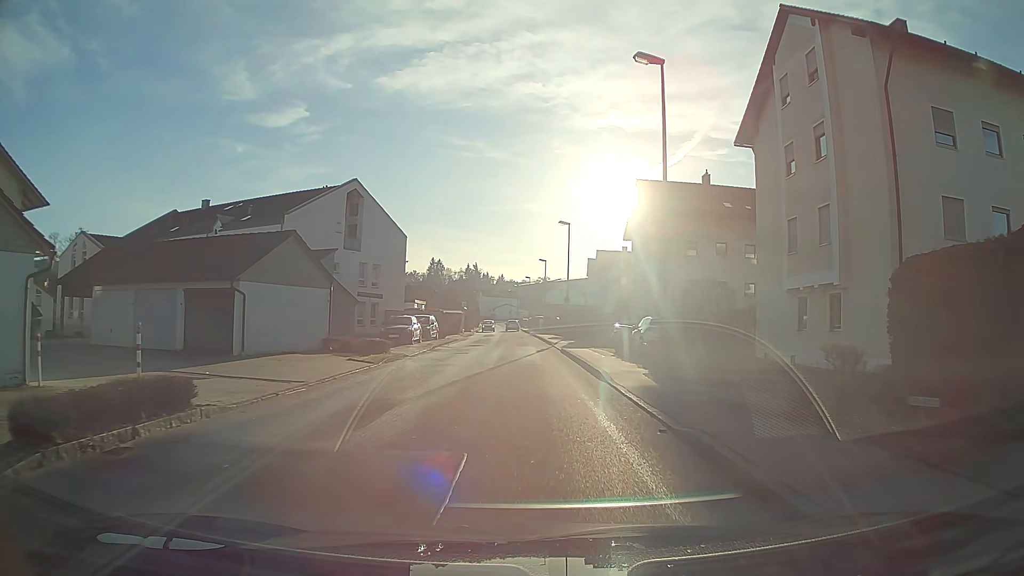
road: unclassified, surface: asphalt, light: Day
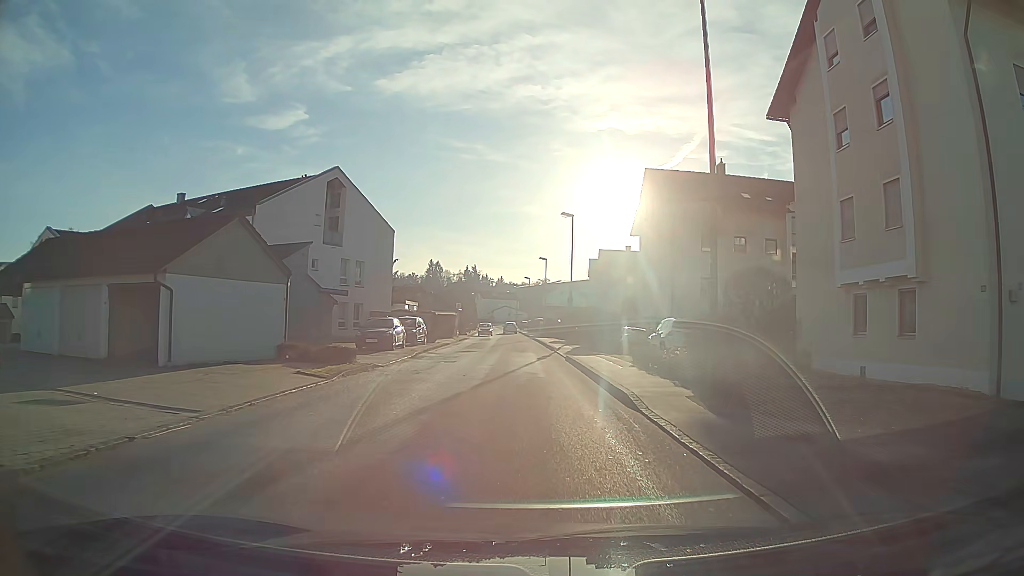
(0.0, +4.7) m; 0°
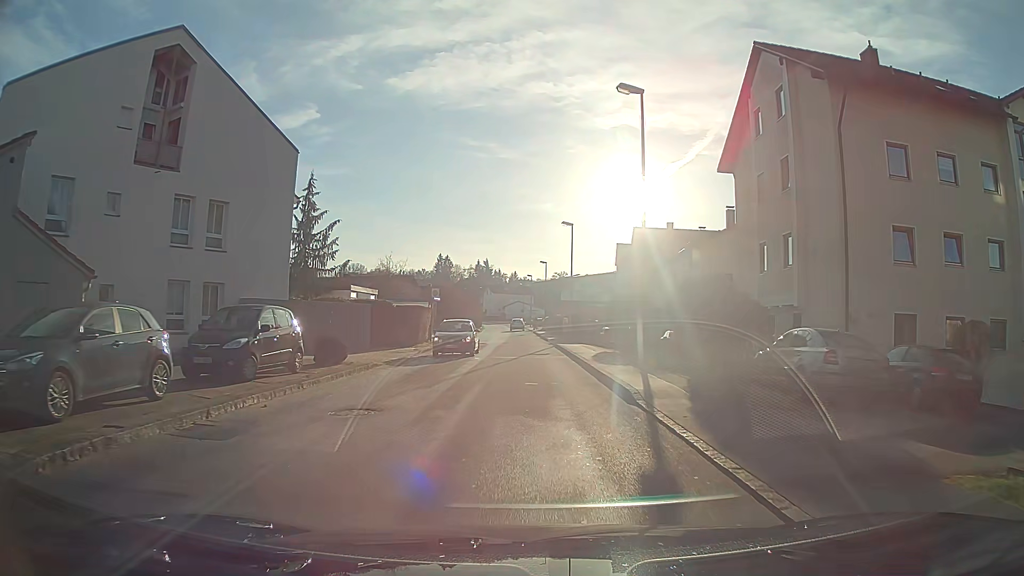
(-0.2, +23.1) m; -1°
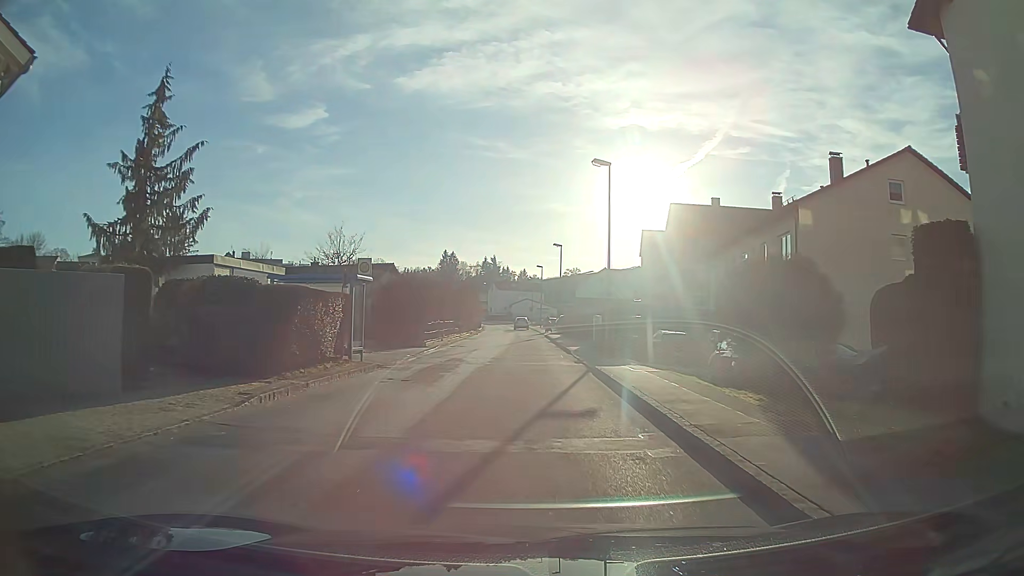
(-0.1, +18.2) m; -1°
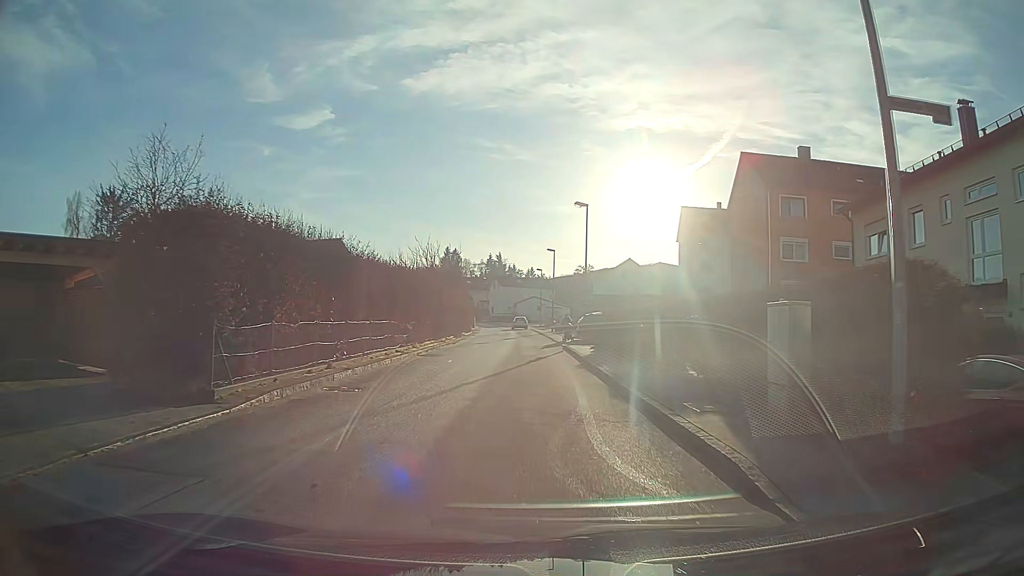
(0.0, +22.6) m; -1°
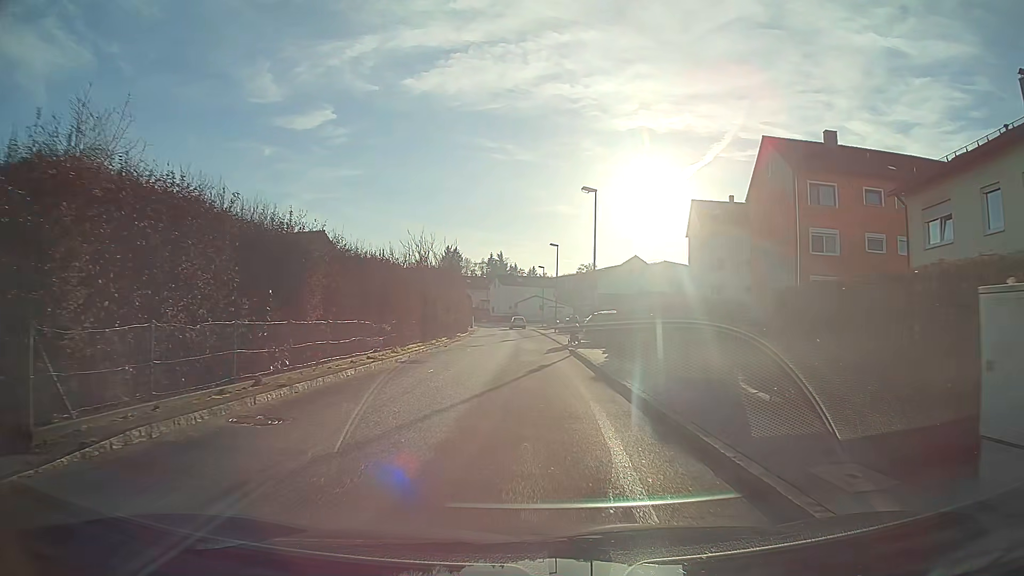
(0.0, +4.5) m; 0°
(0, +10) (0, +20) (0, +30) (0, +40) (0, +50) (-1, +60) (-1, +70) (-2, +80) (-3, +90) (-5, +100) m
